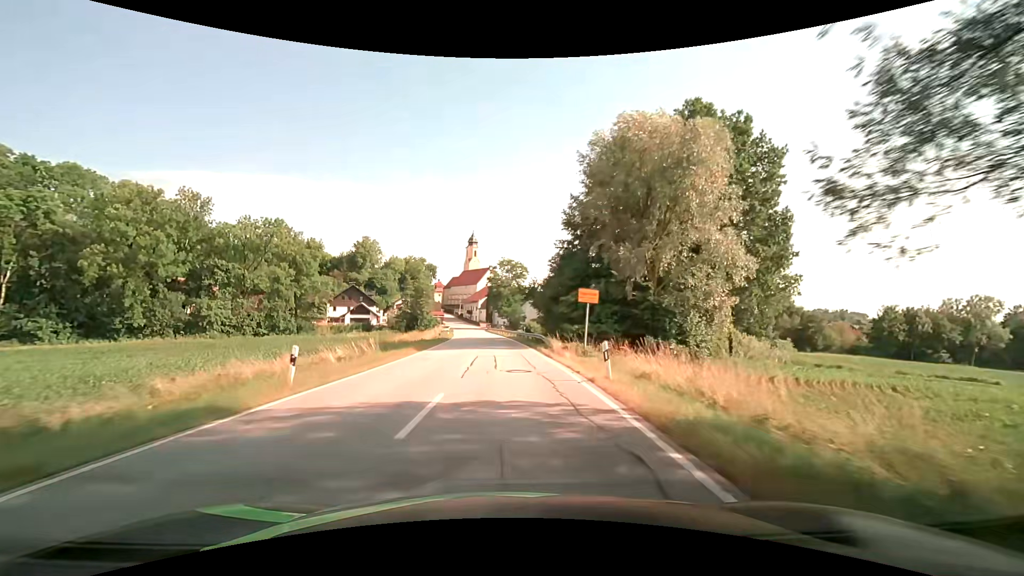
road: secondary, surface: asphalt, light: Day
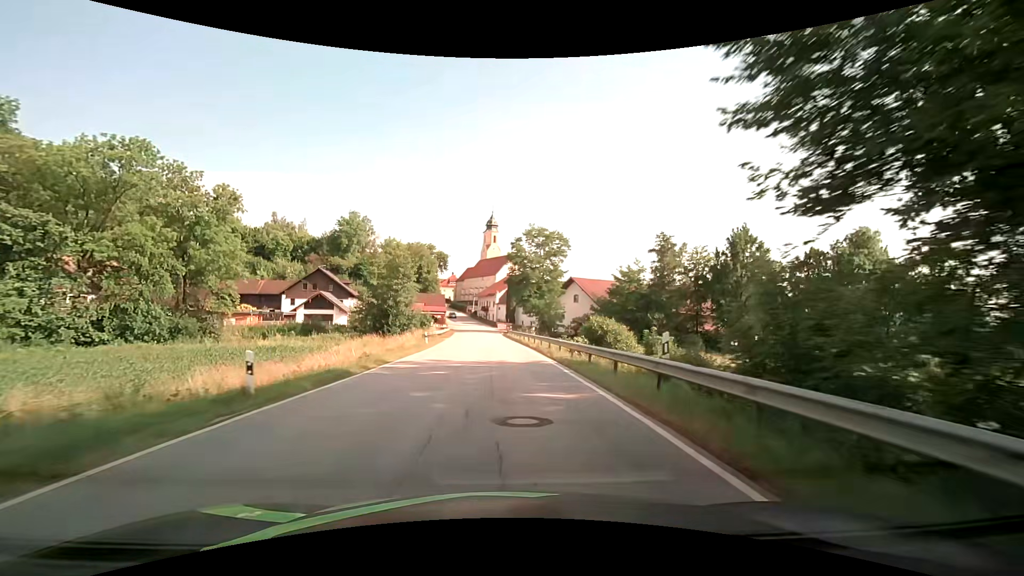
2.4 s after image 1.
(-1.2, +39.0) m; -3°
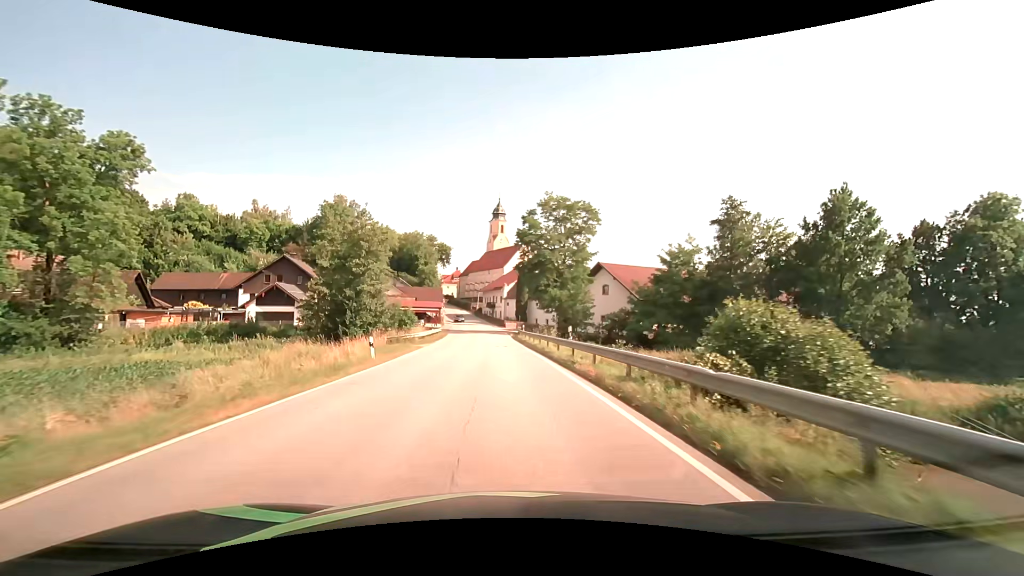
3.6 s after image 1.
(-0.2, +17.9) m; -1°
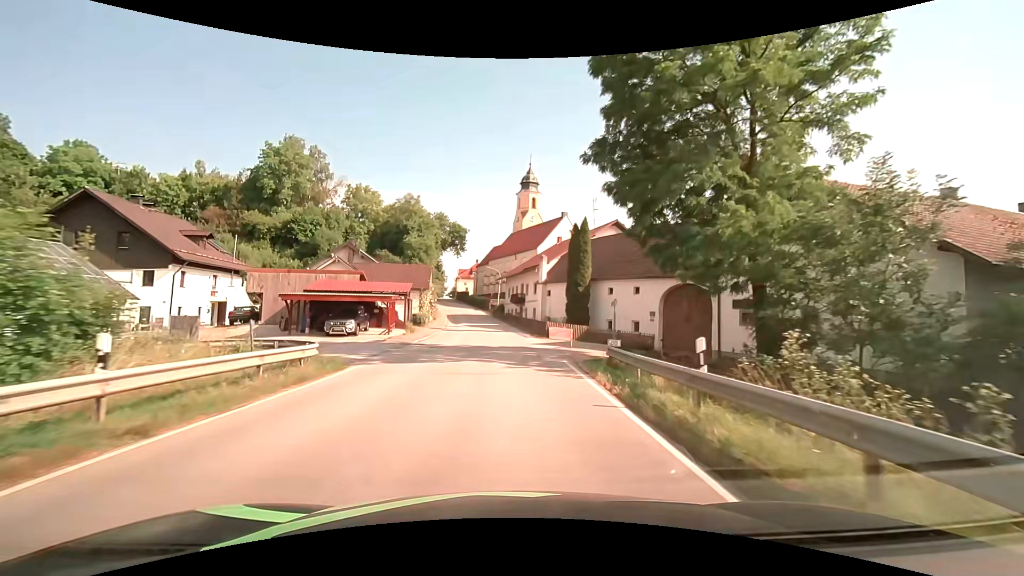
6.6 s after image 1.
(-1.0, +40.1) m; -3°
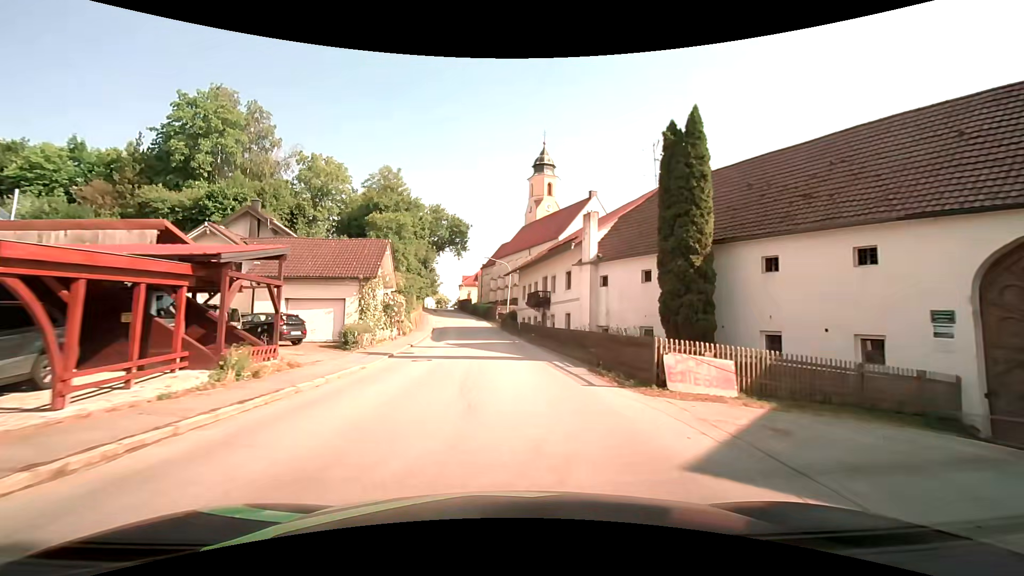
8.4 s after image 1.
(-0.3, +22.5) m; -1°
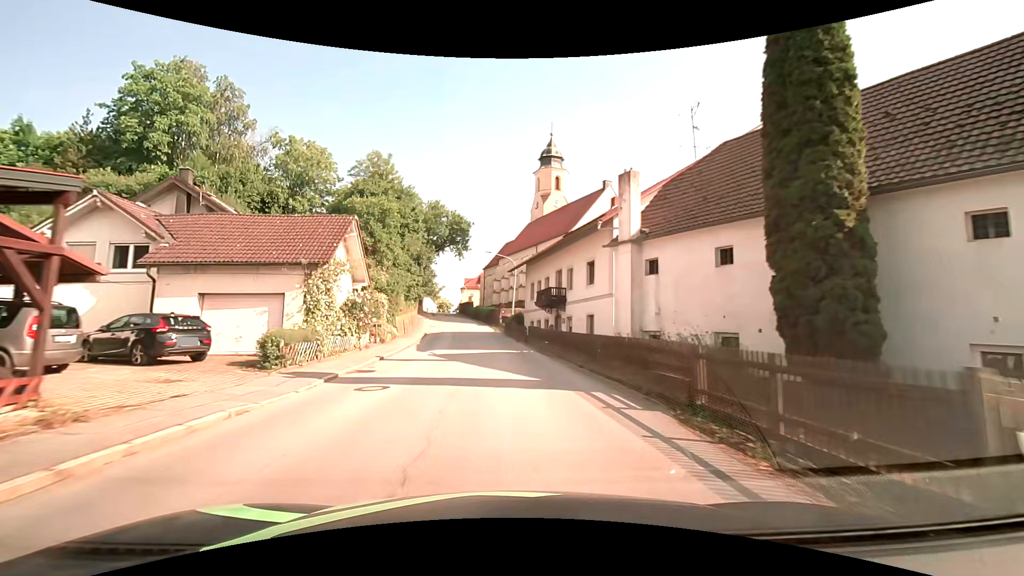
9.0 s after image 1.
(0.0, +7.5) m; 0°
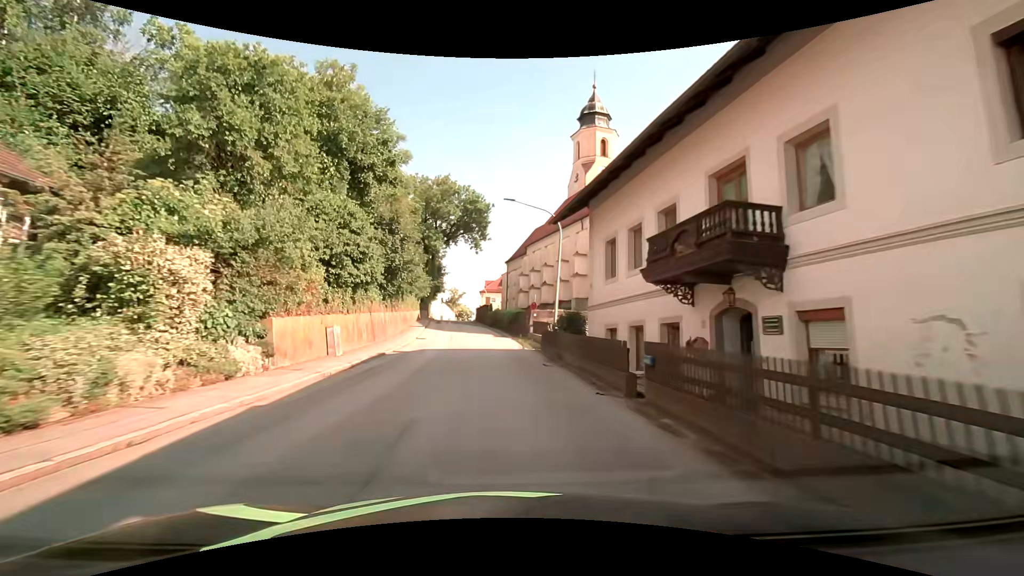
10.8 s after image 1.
(-0.5, +22.2) m; -3°
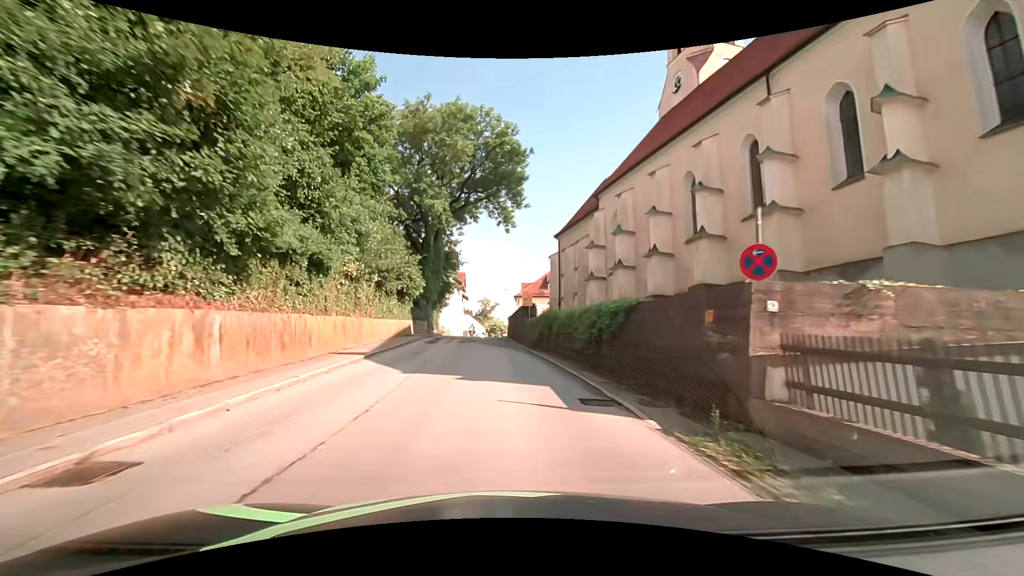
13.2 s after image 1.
(-0.9, +29.3) m; -3°
